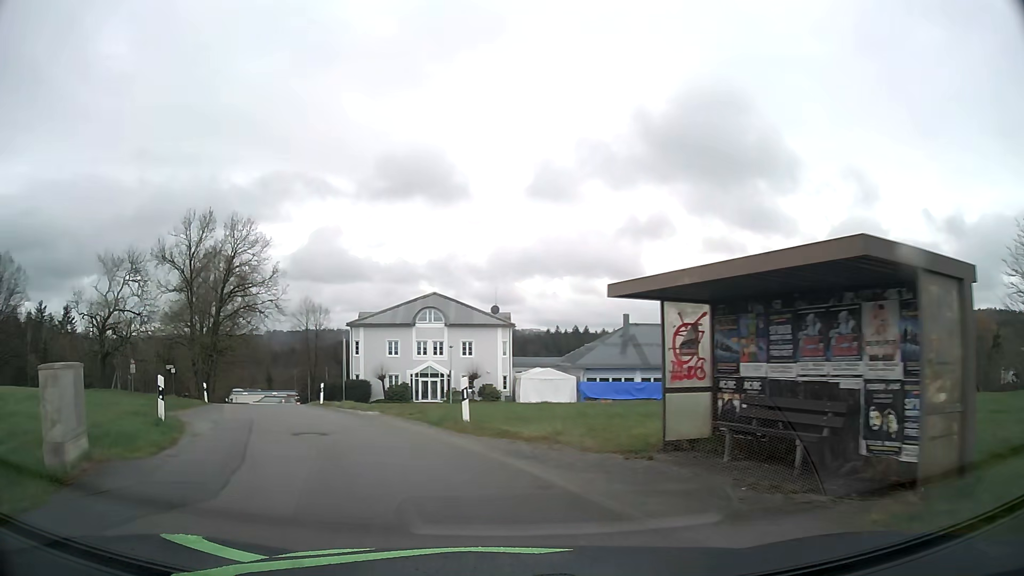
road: unclassified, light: Day
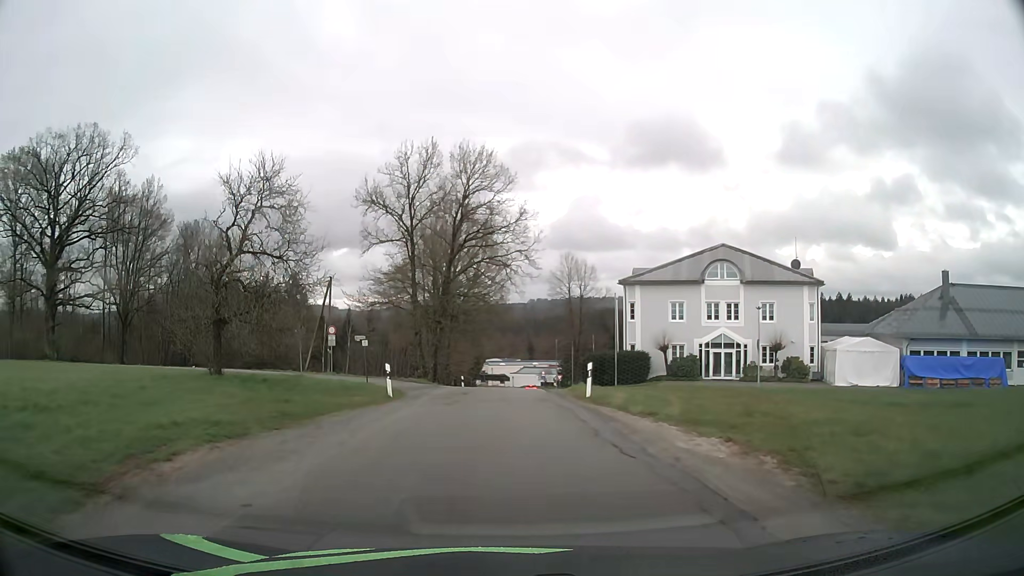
(-3.2, +13.6) m; -24°
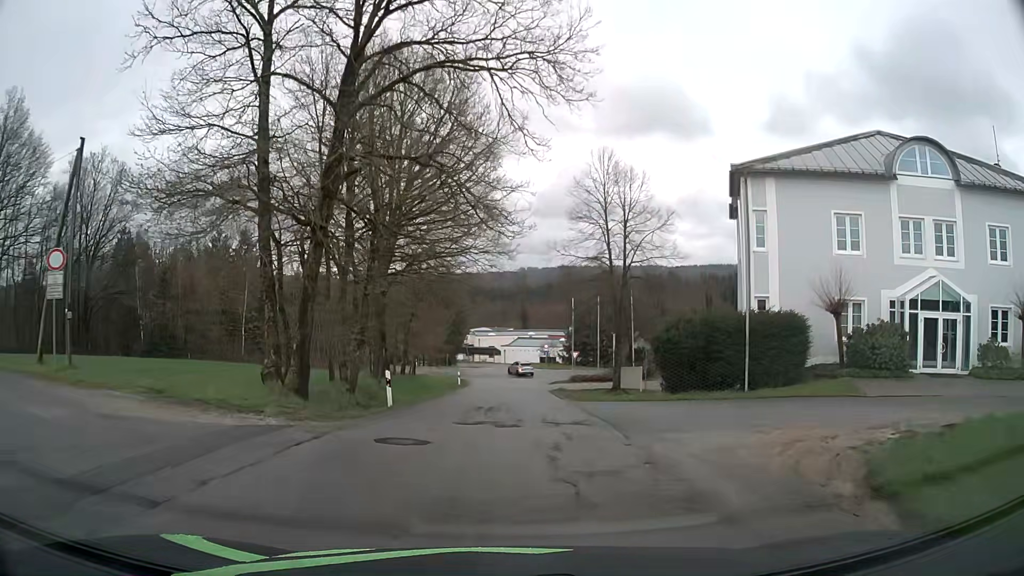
(-0.3, +29.6) m; +1°
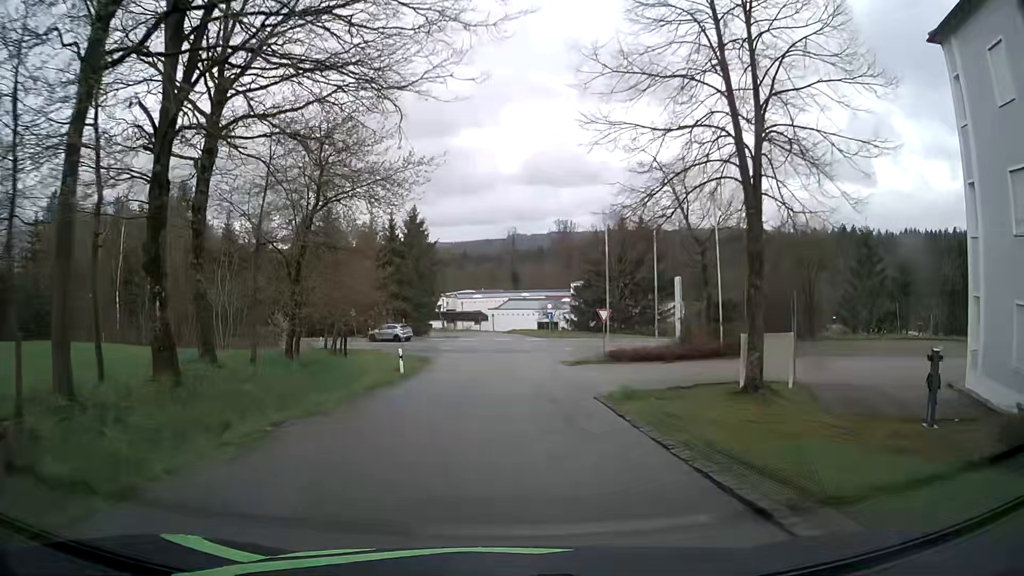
(+0.2, +24.4) m; 0°
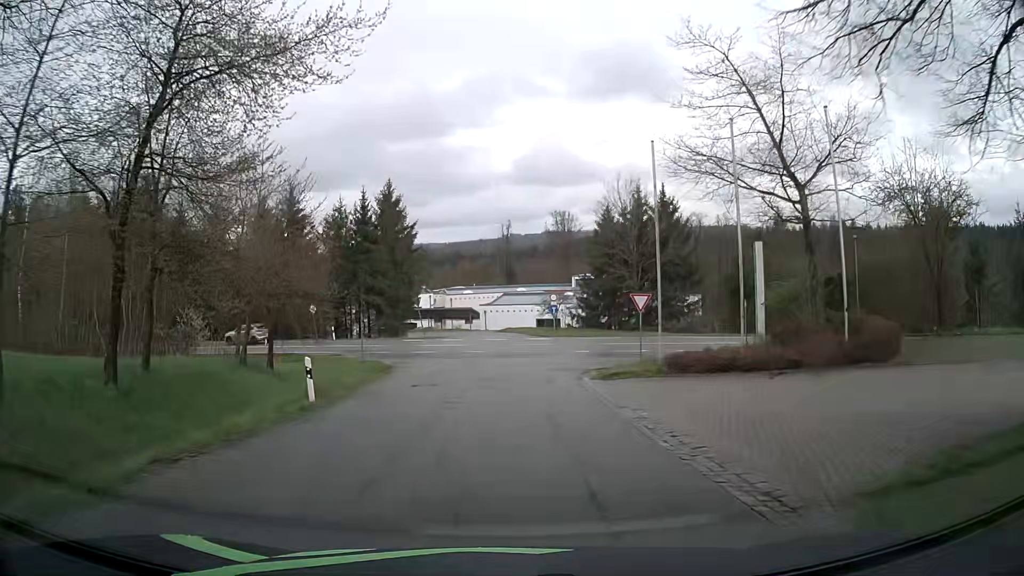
(+0.1, +12.0) m; +2°
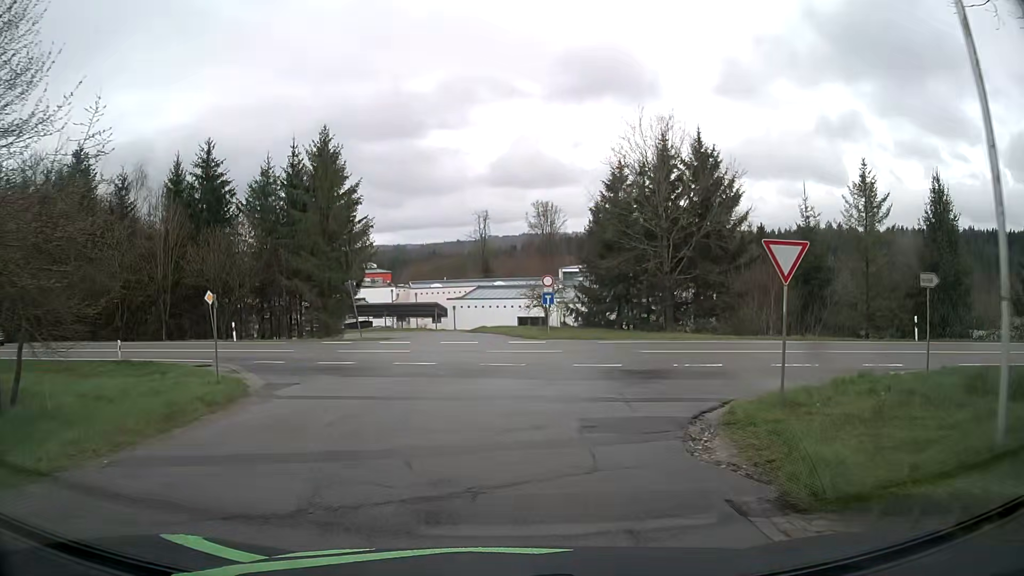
(-0.2, +15.7) m; 0°
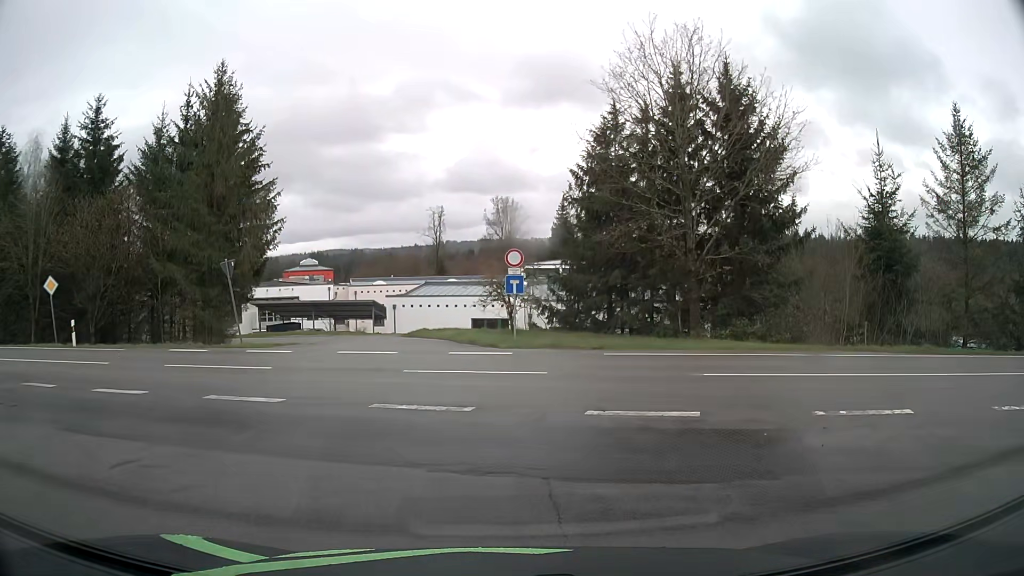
(+0.4, +11.6) m; +4°
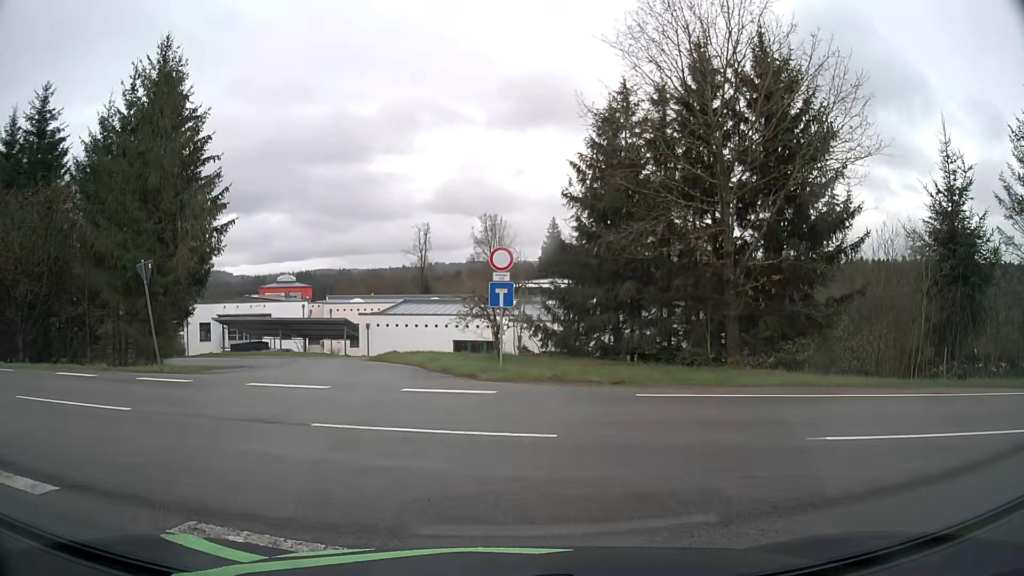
(+0.1, +5.2) m; +1°
